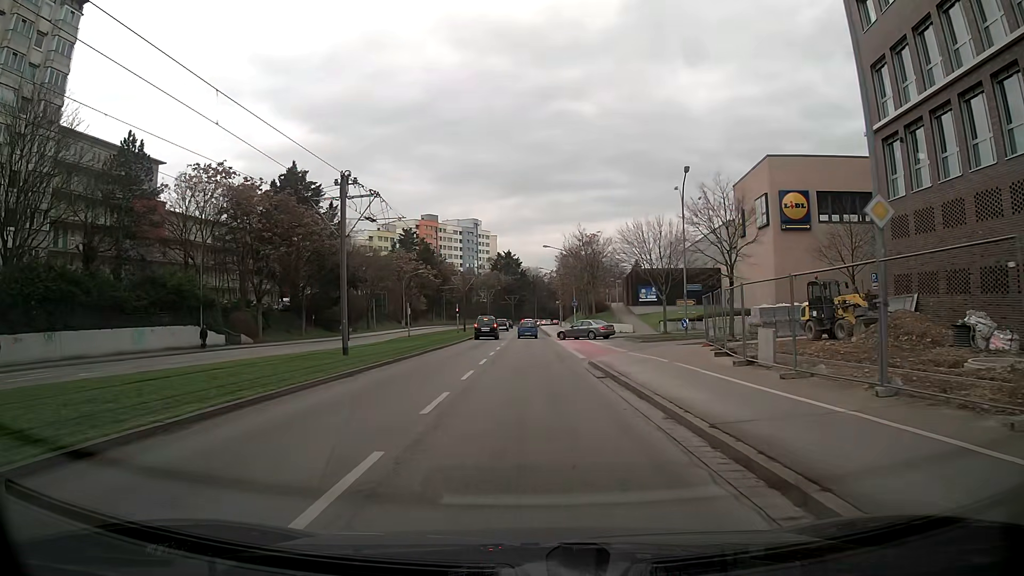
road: primary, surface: asphalt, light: Day
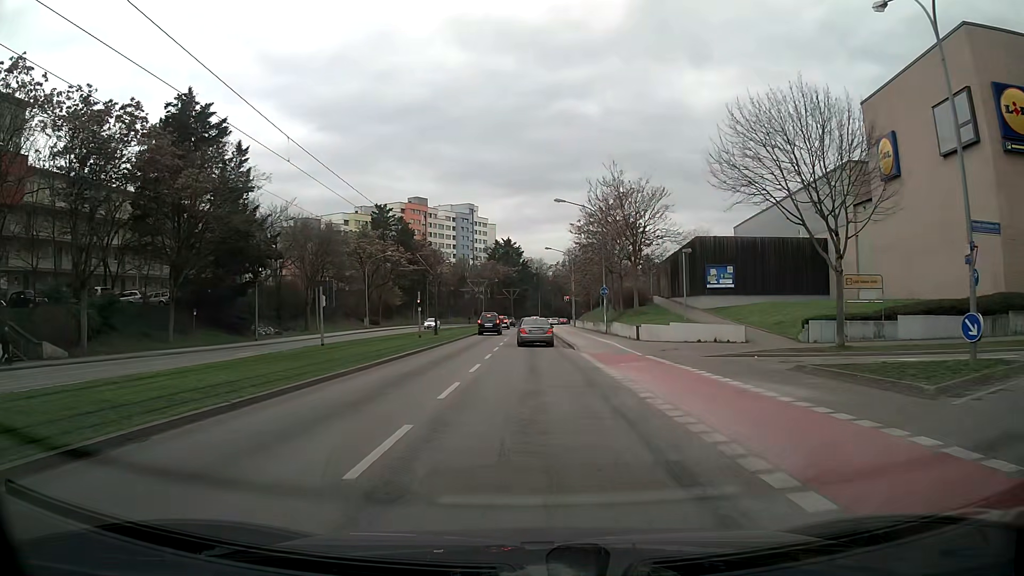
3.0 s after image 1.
(+0.3, +28.4) m; +2°
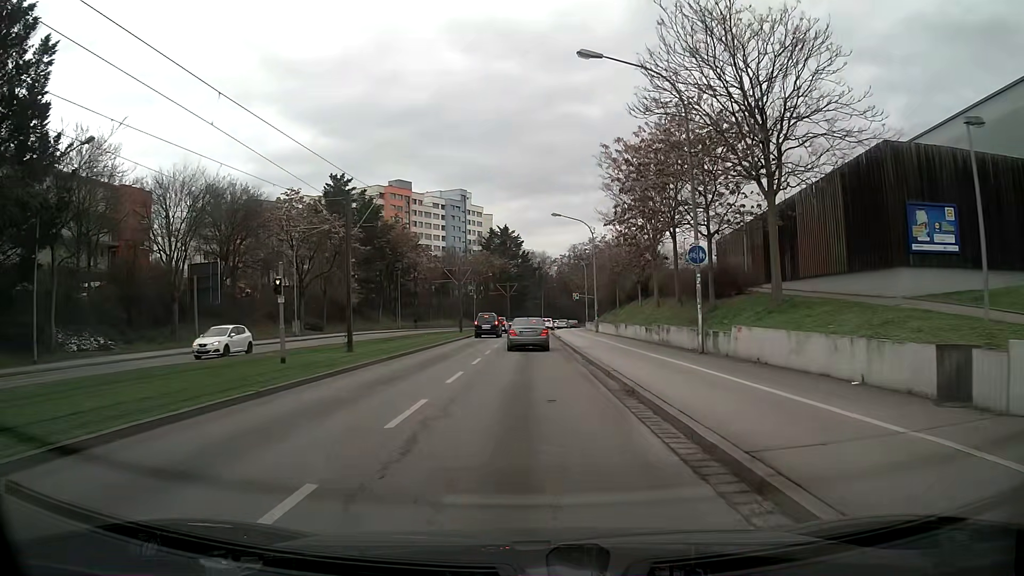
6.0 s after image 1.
(-0.7, +27.4) m; -2°
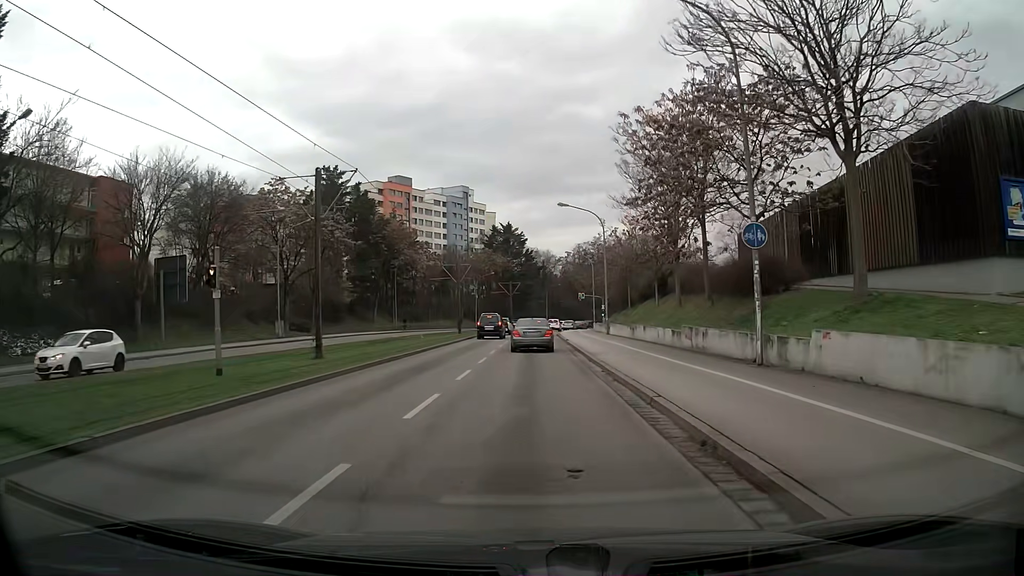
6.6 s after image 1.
(0.0, +5.1) m; 0°
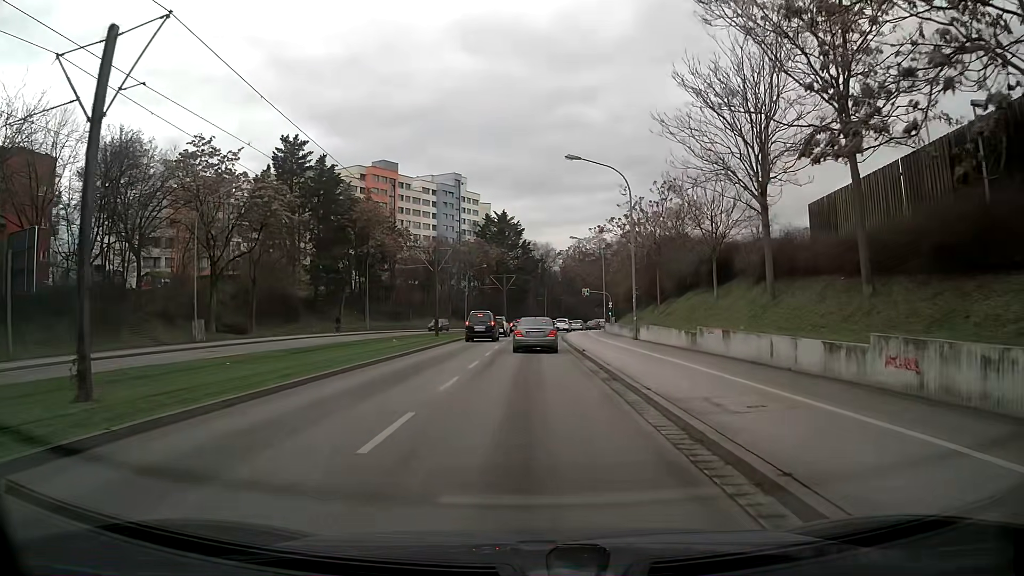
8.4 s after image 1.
(0.0, +14.5) m; 0°
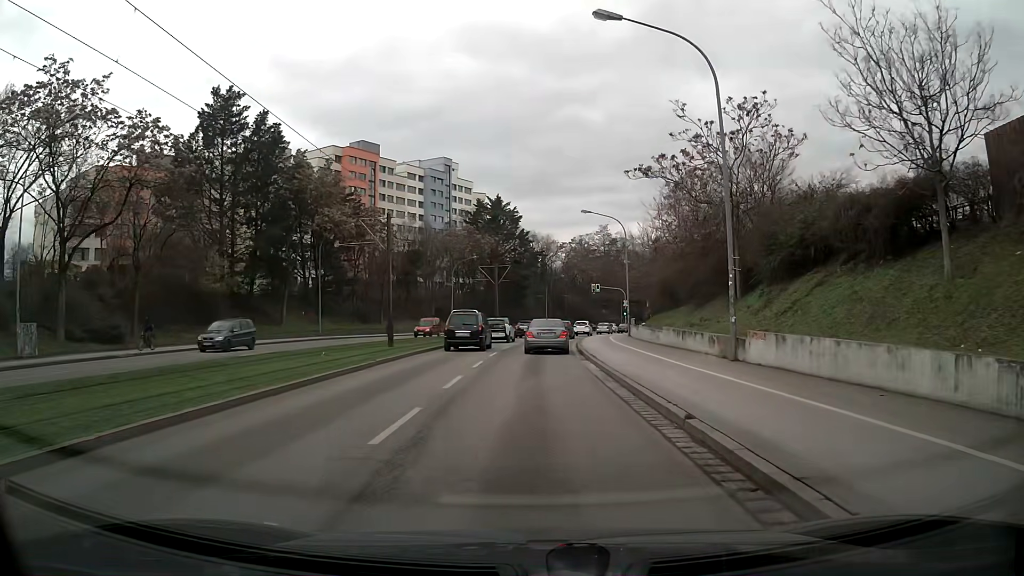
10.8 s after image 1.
(-0.2, +17.4) m; -1°
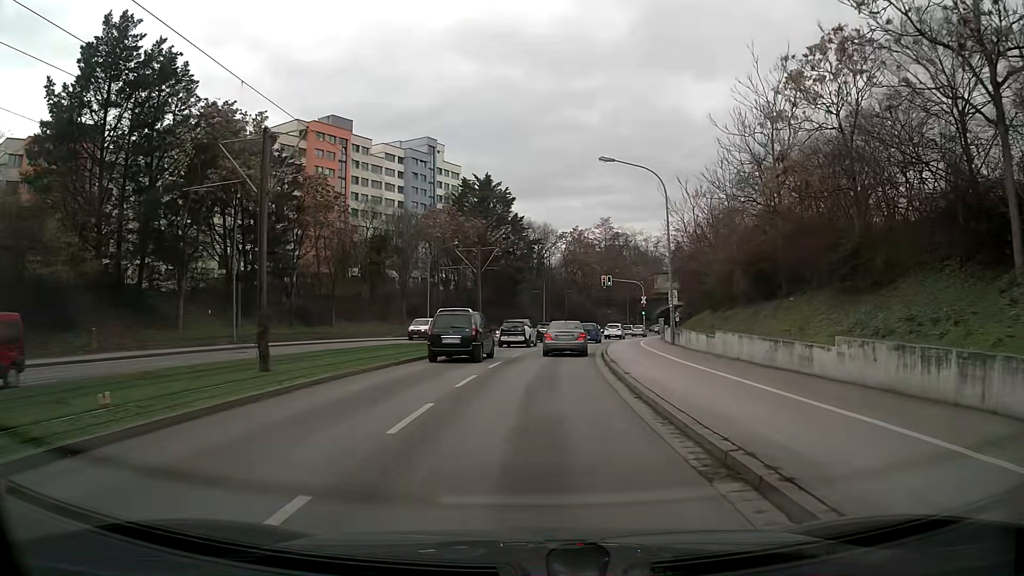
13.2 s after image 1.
(+0.1, +17.4) m; 0°
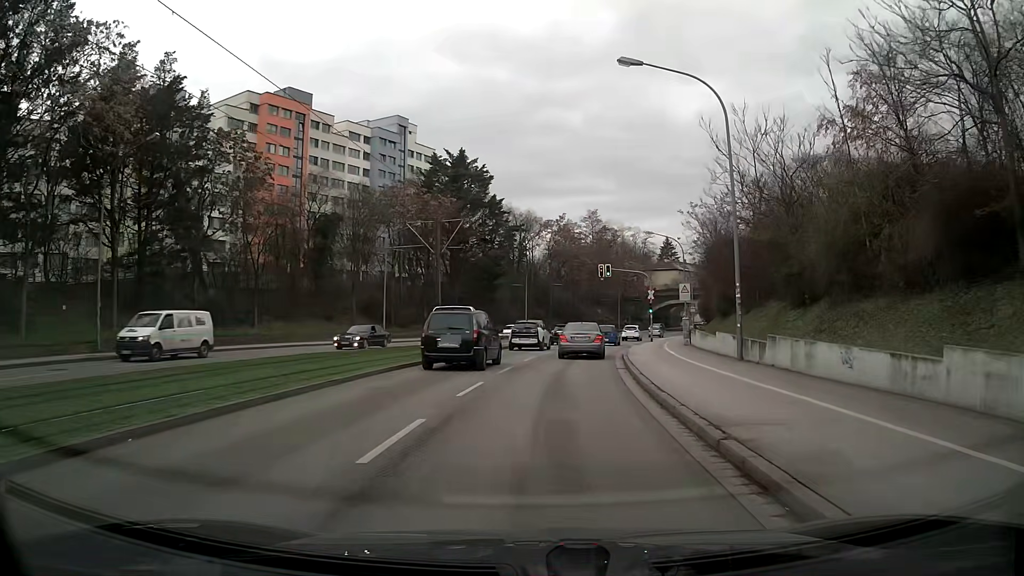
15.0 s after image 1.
(+0.2, +13.7) m; +1°
(0, +10) (+1, +20) (+2, +30) (+4, +40) (+6, +50) (+8, +59) (+10, +69) (+13, +79) (+16, +88) (+20, +98) m
